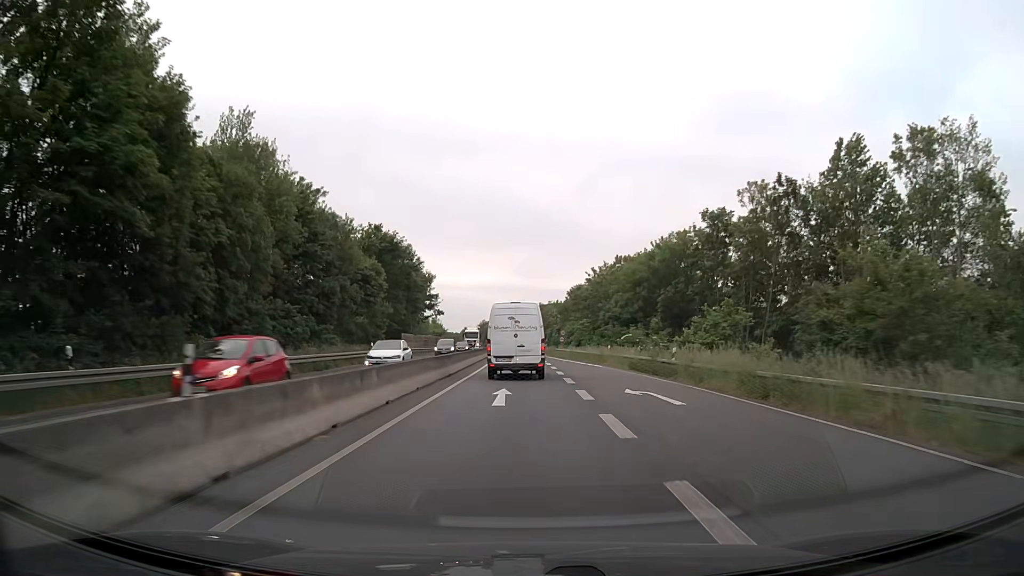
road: trunk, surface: asphalt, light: Day
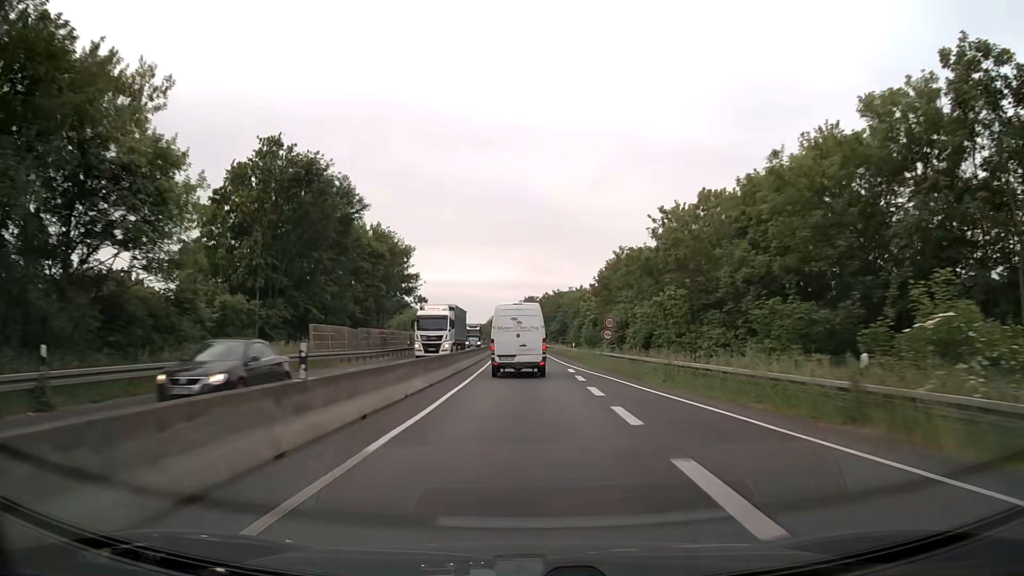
(-0.2, +34.9) m; -1°
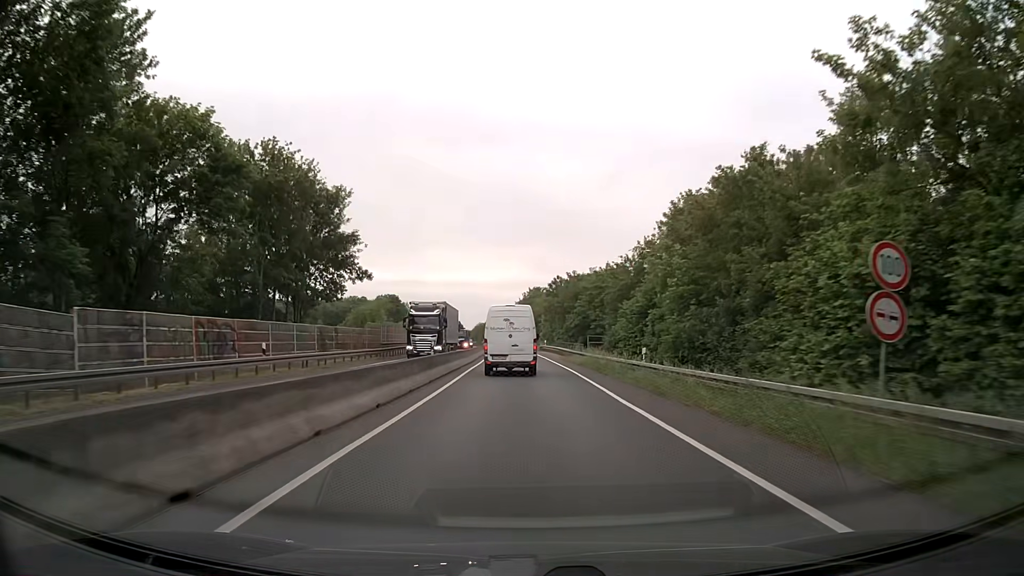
(-0.3, +34.4) m; 0°
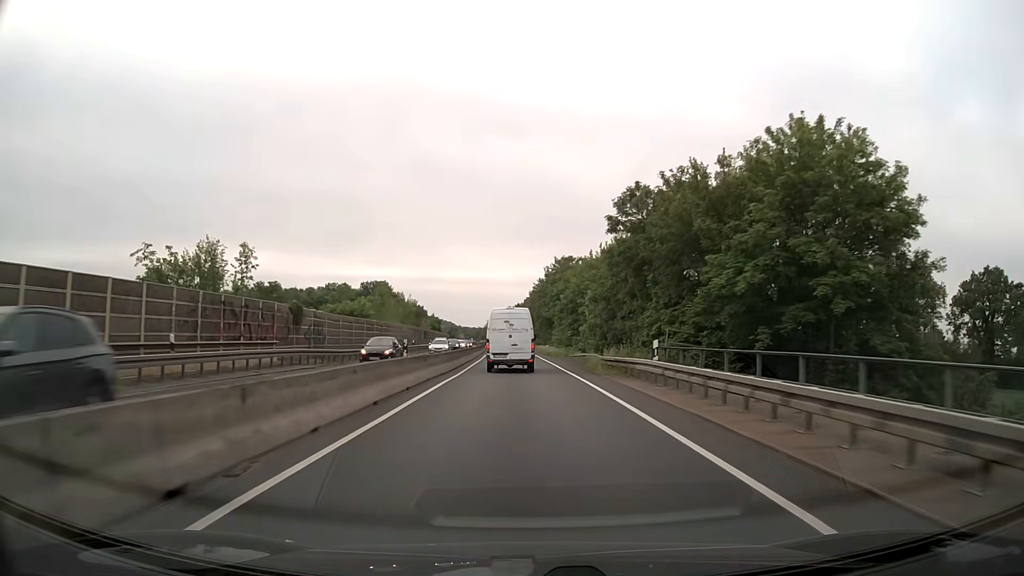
(-1.3, +56.3) m; -2°
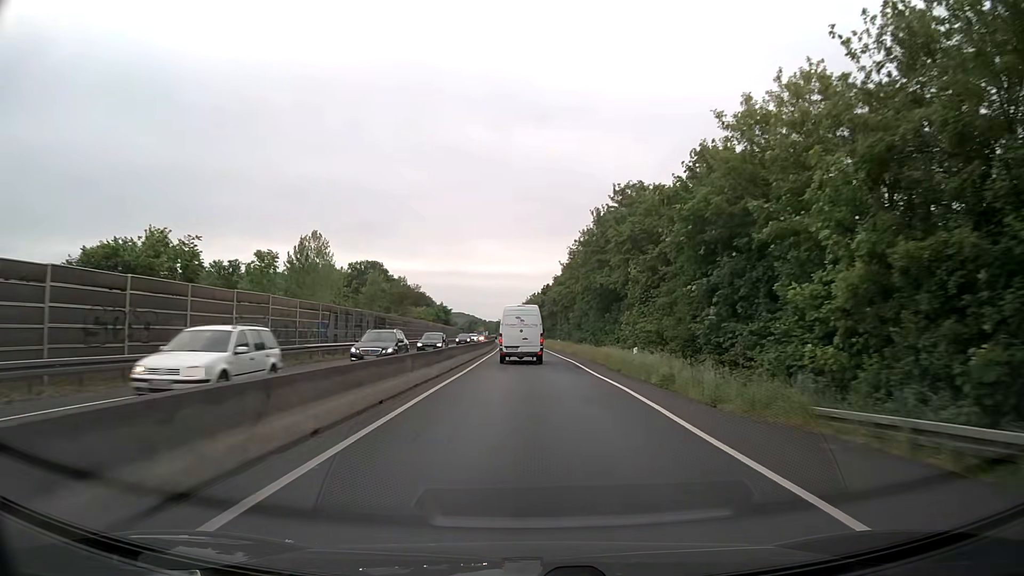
(-0.8, +45.1) m; -2°
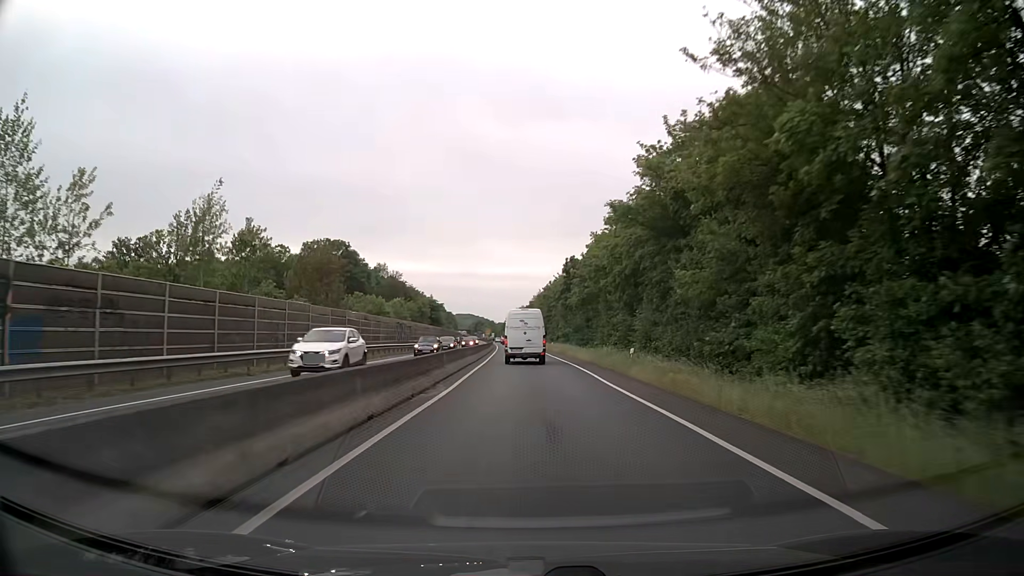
(-0.3, +46.5) m; -1°
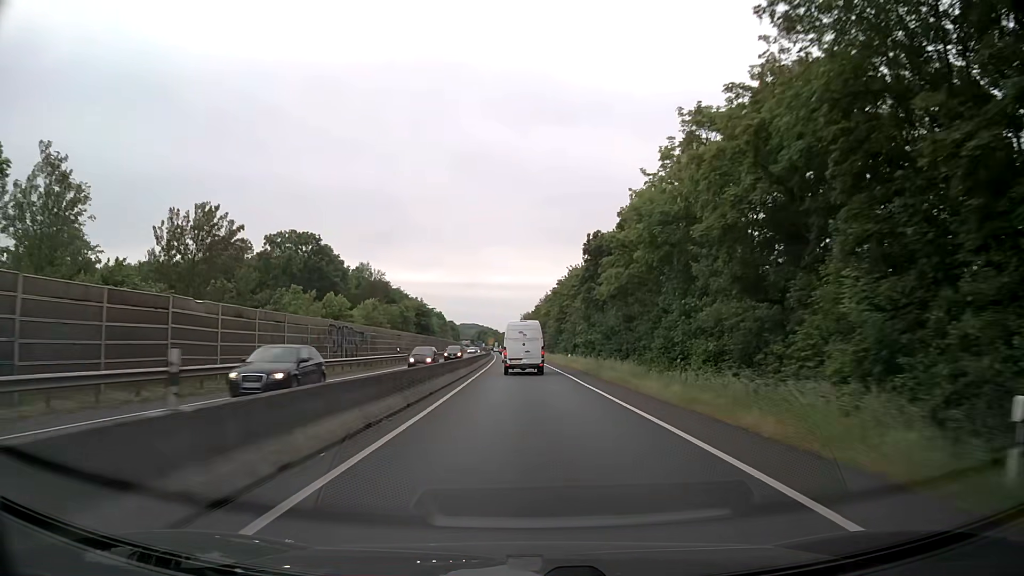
(0.0, +23.8) m; 0°
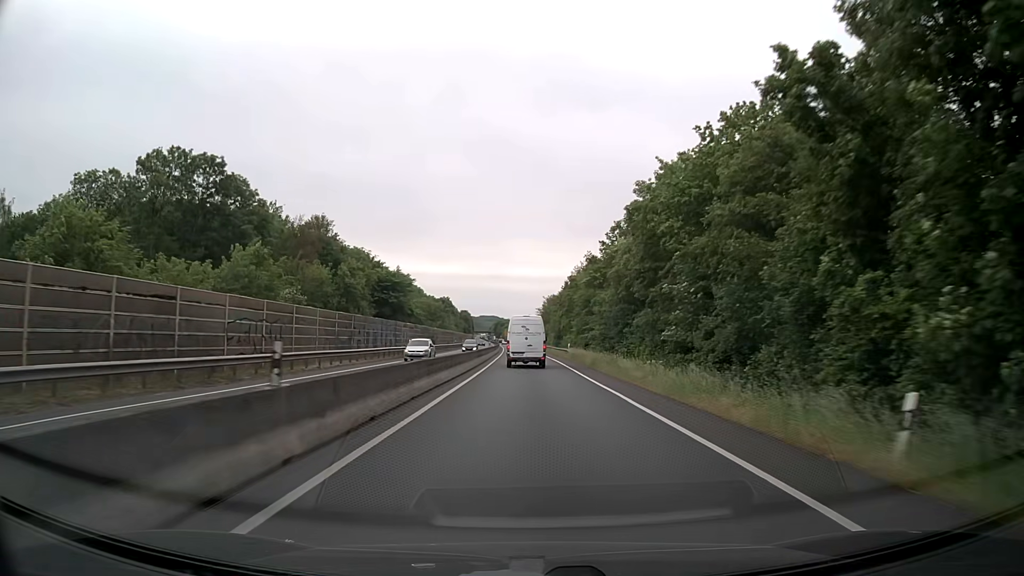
(-1.0, +48.6) m; -2°
(0, +10) (0, +20) (0, +30) (0, +40) (0, +50) (-1, +60) (-1, +70) (-1, +80) (-1, +90) (-1, +100) m
